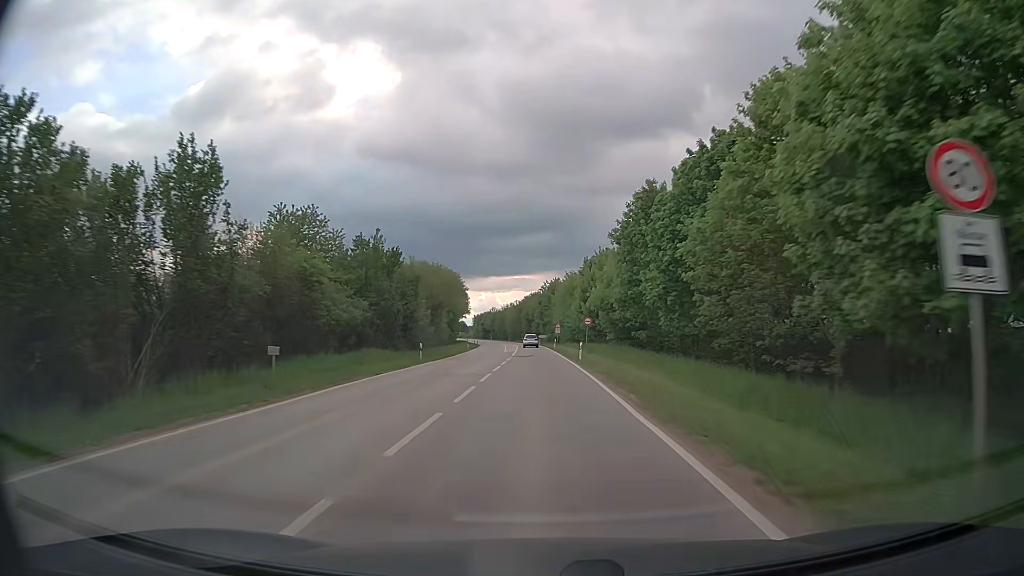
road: secondary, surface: asphalt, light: Day
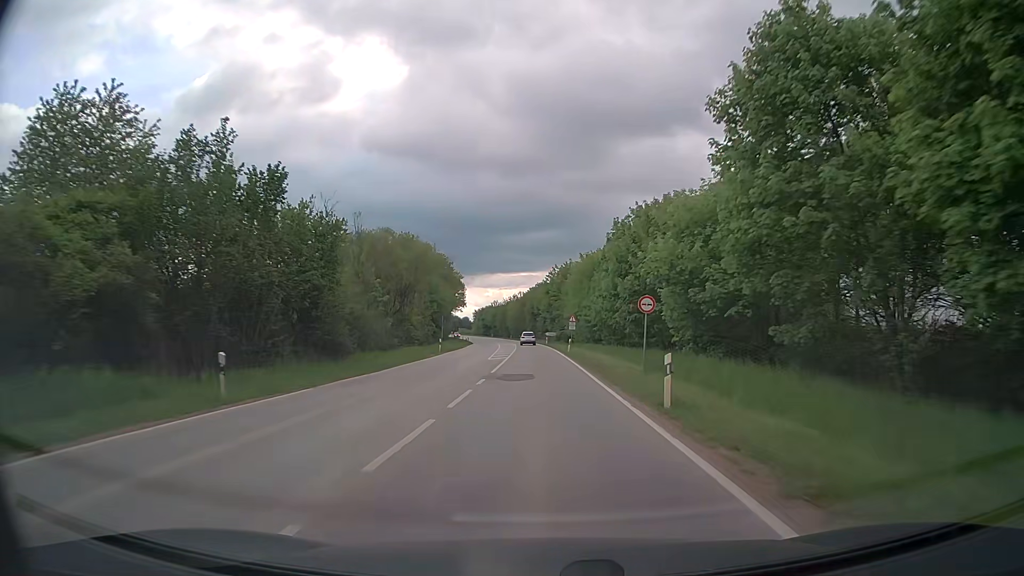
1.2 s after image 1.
(-0.2, +24.9) m; -1°
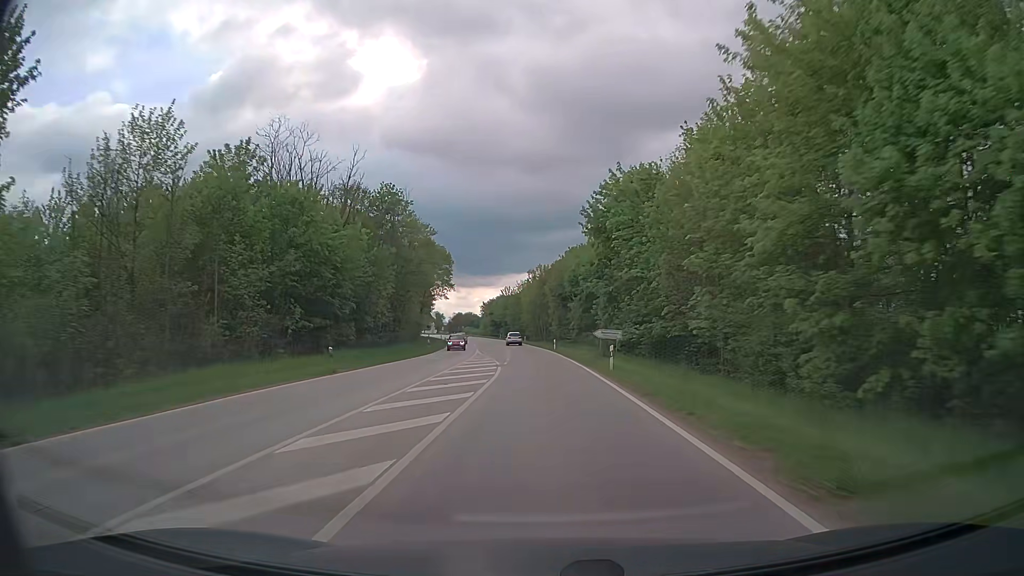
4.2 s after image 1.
(-1.1, +62.8) m; -2°
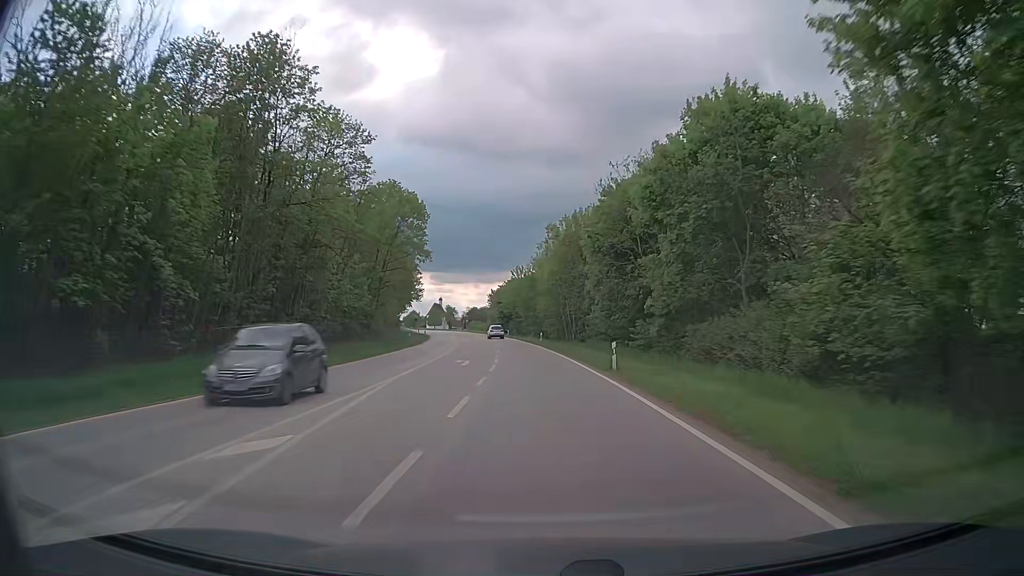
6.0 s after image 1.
(-0.6, +38.0) m; -2°
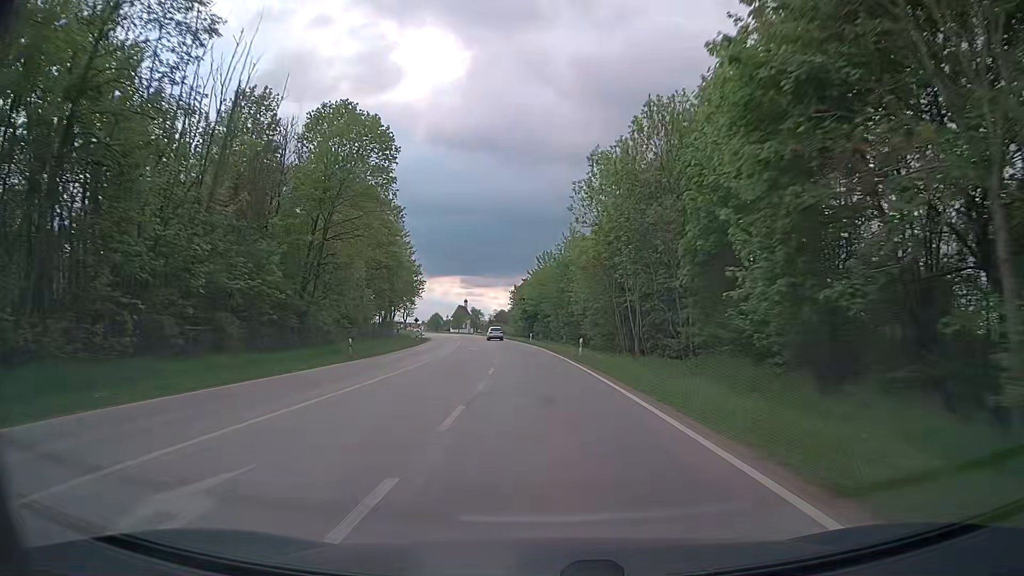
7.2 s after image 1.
(-0.5, +25.5) m; -2°
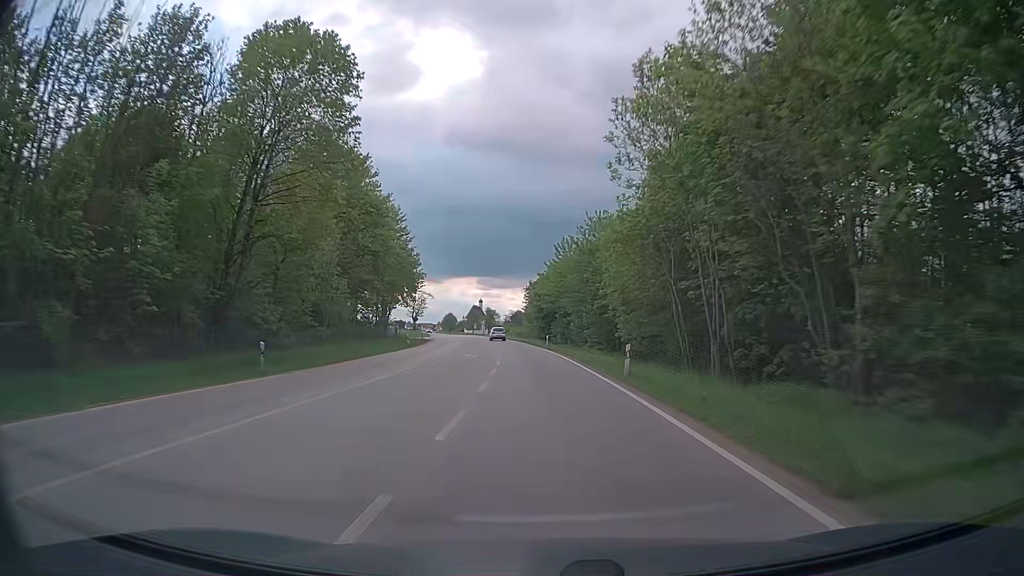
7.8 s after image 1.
(-0.2, +12.8) m; -2°
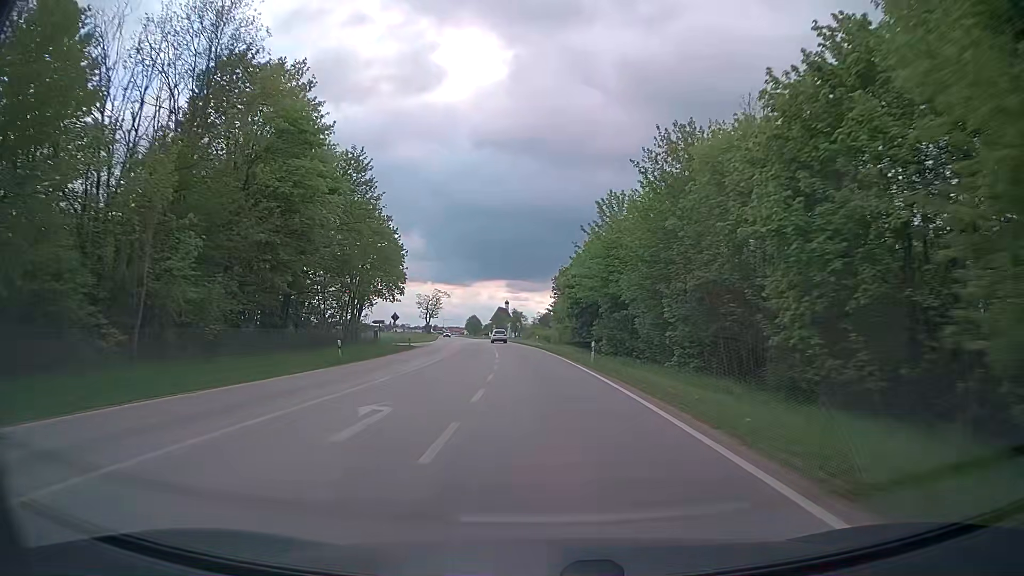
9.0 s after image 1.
(-0.5, +25.6) m; -2°
